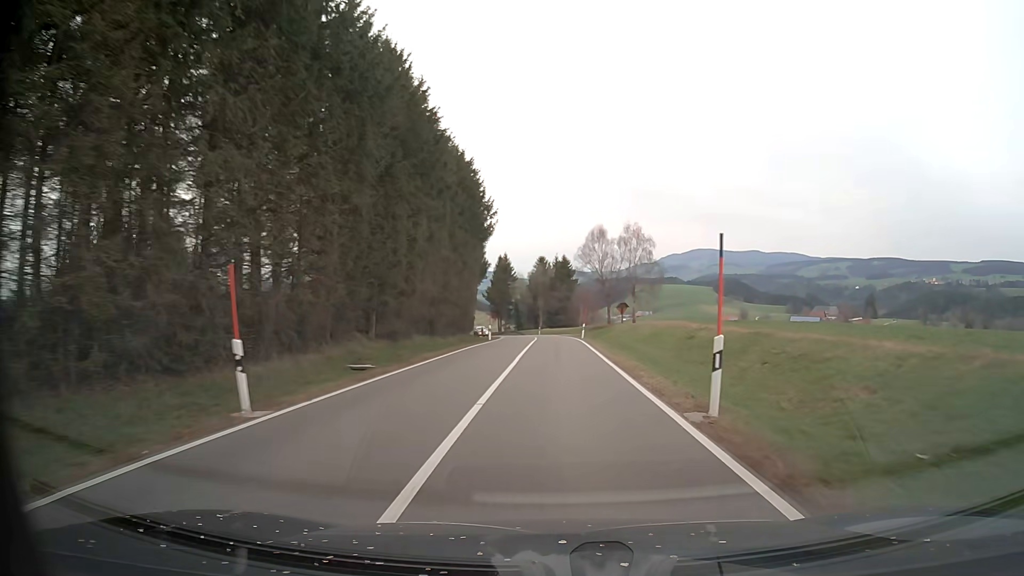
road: tertiary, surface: asphalt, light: Day
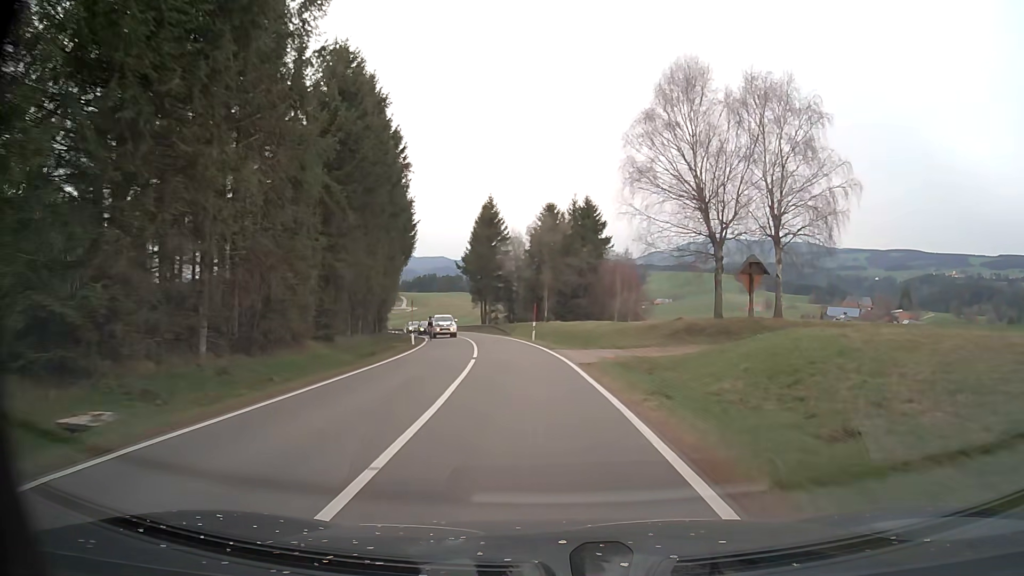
(+0.1, +52.7) m; -1°
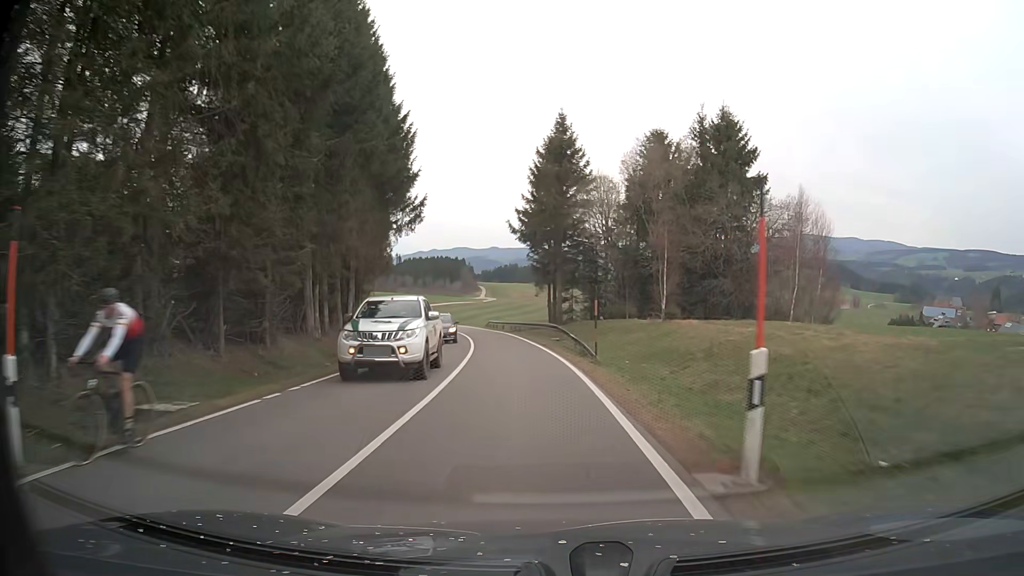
(-1.8, +31.9) m; -7°
(0, +10) (-1, +20) (-2, +30) (-4, +40) (-6, +50) (-8, +59) (-10, +69) (-13, +79) (-17, +88) (-21, +97) m
